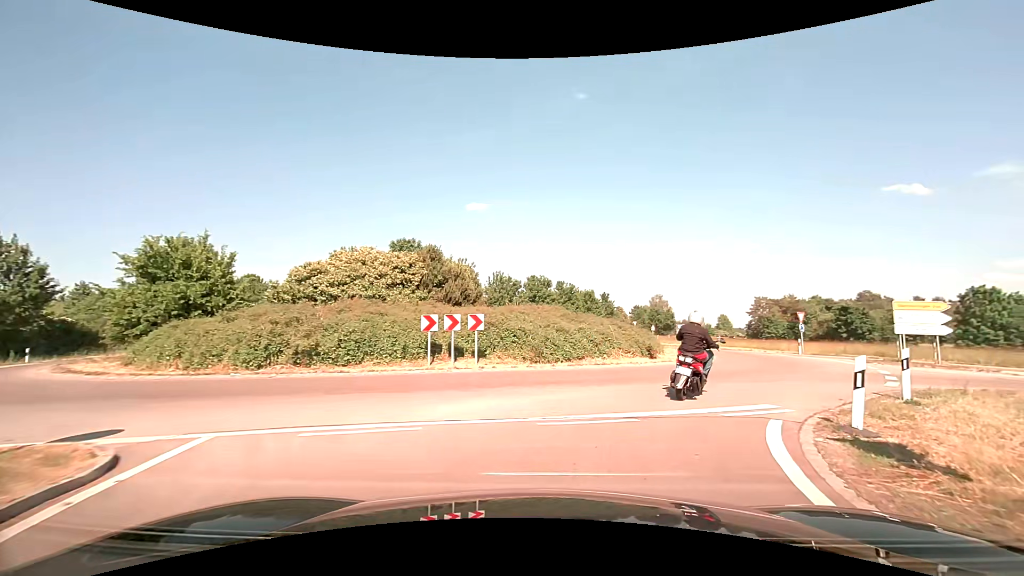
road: trunk_link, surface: asphalt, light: Day
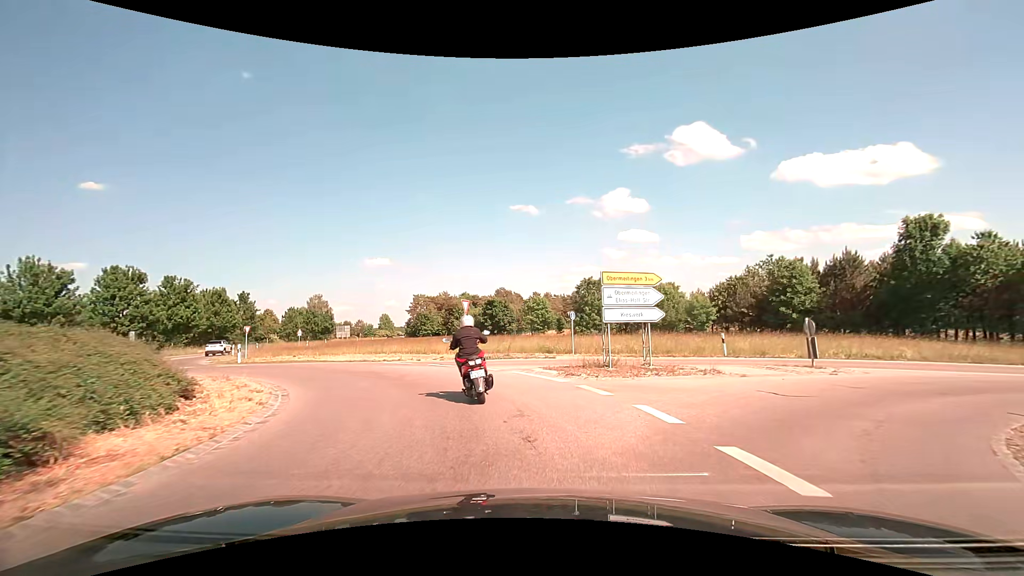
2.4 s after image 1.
(+5.3, +14.8) m; +37°
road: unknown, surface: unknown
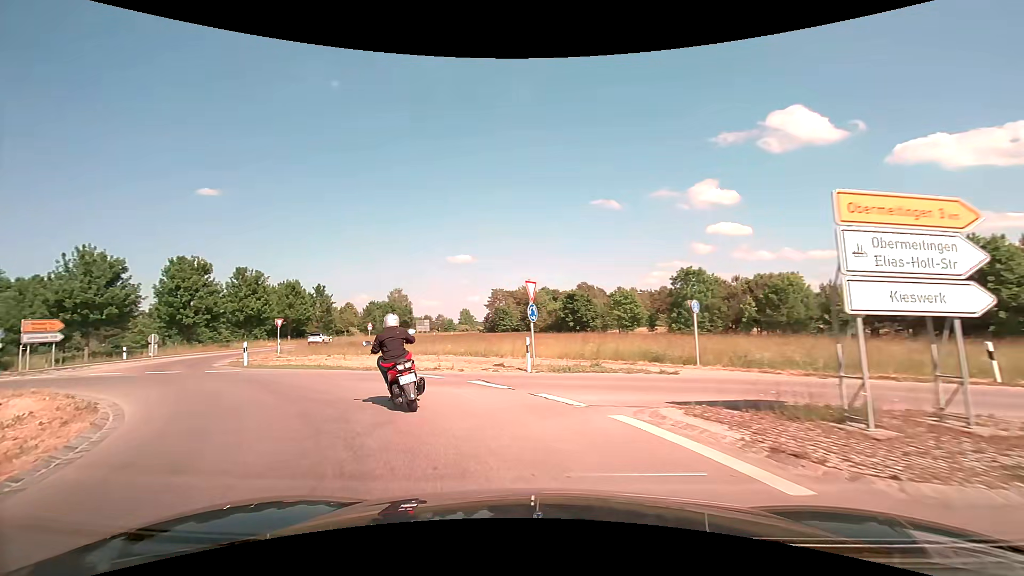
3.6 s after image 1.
(-0.3, +8.5) m; -8°
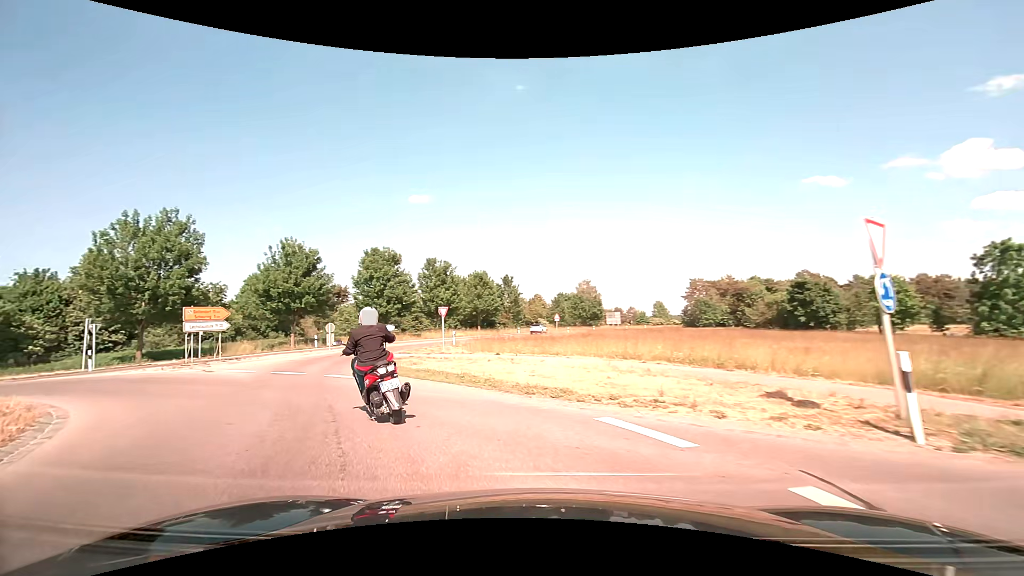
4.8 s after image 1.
(-1.3, +8.1) m; -20°
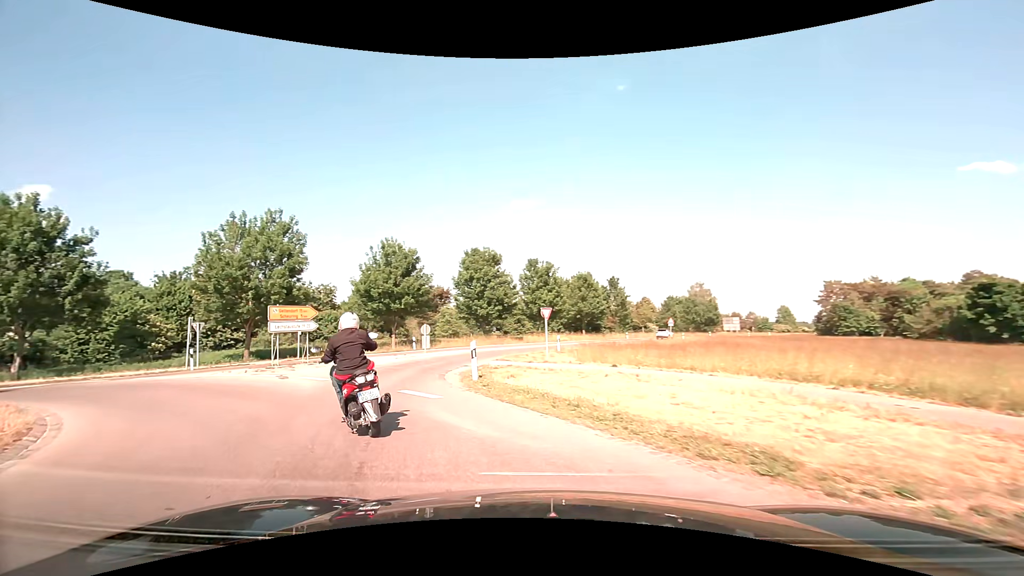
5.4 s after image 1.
(-0.4, +3.9) m; -12°
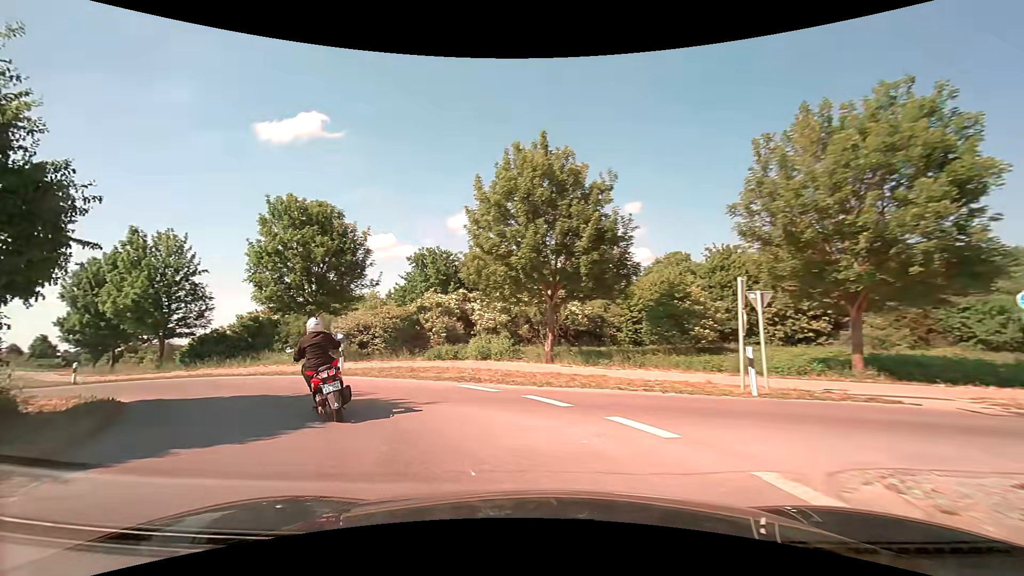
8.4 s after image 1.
(-8.6, +15.8) m; -57°
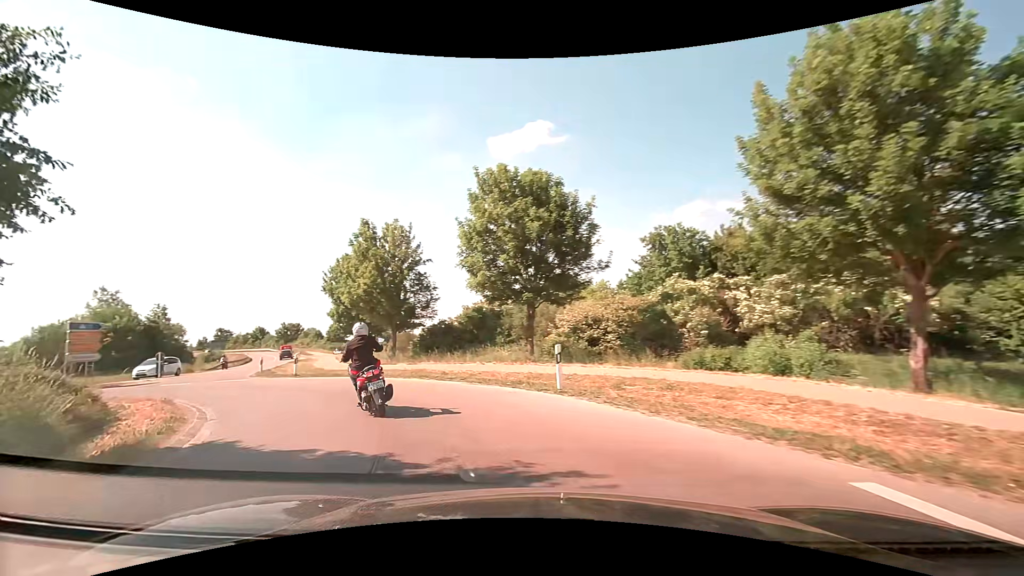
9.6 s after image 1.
(-1.7, +7.6) m; -26°
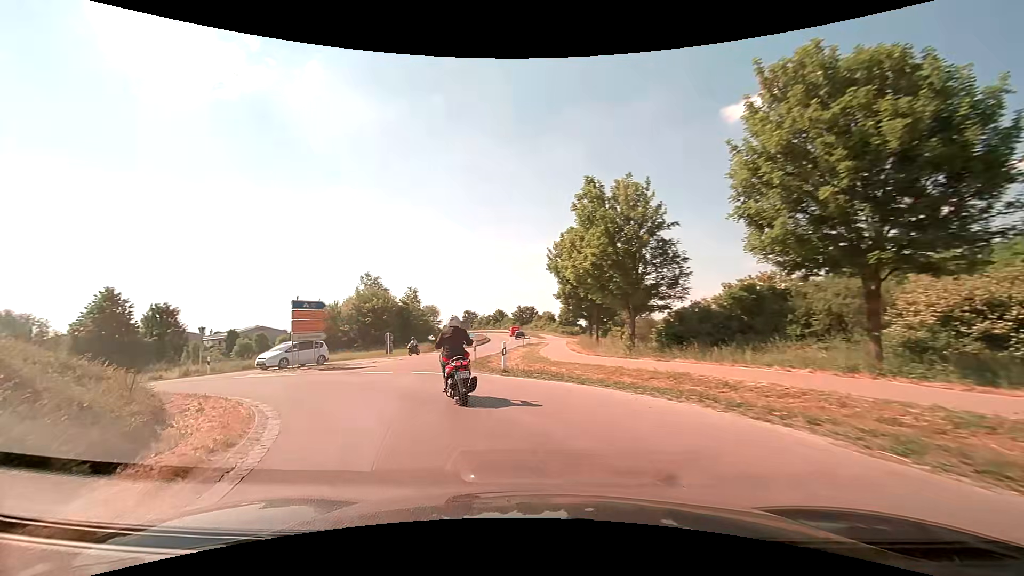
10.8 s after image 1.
(-1.9, +8.0) m; -26°
(-2, +10) (-5, +19) (-7, +29) (-7, +39) (-6, +49) (-6, +59) (-5, +69) (-5, +79) (-5, +89) (-6, +99) m
